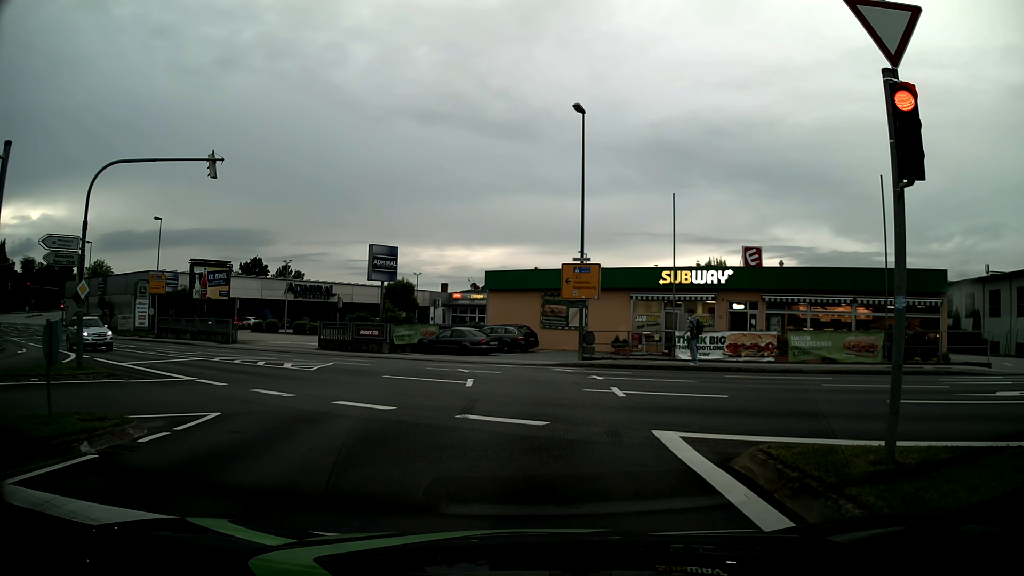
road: tertiary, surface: asphalt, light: Day
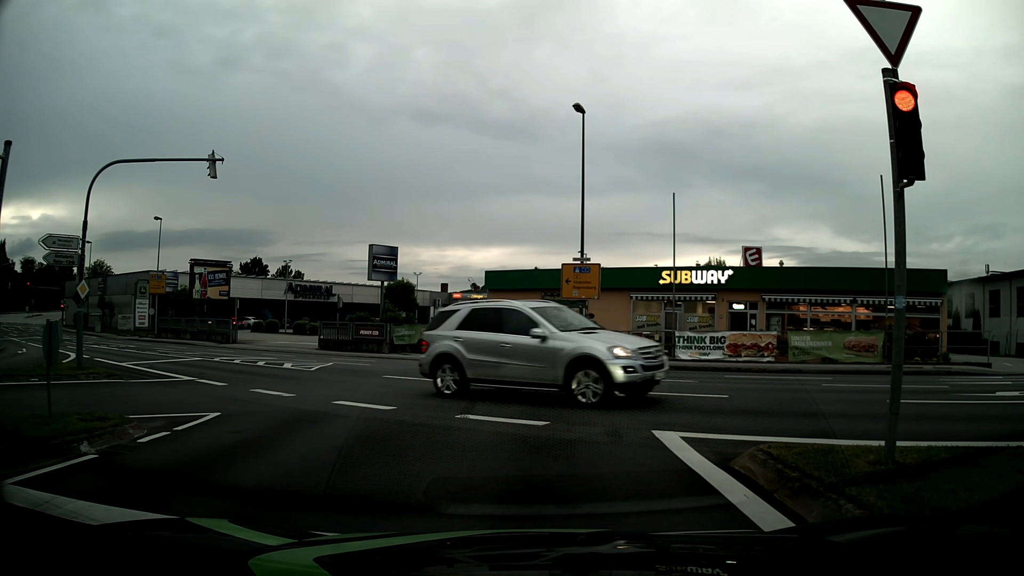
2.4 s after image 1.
(0.0, 0.0) m; 0°
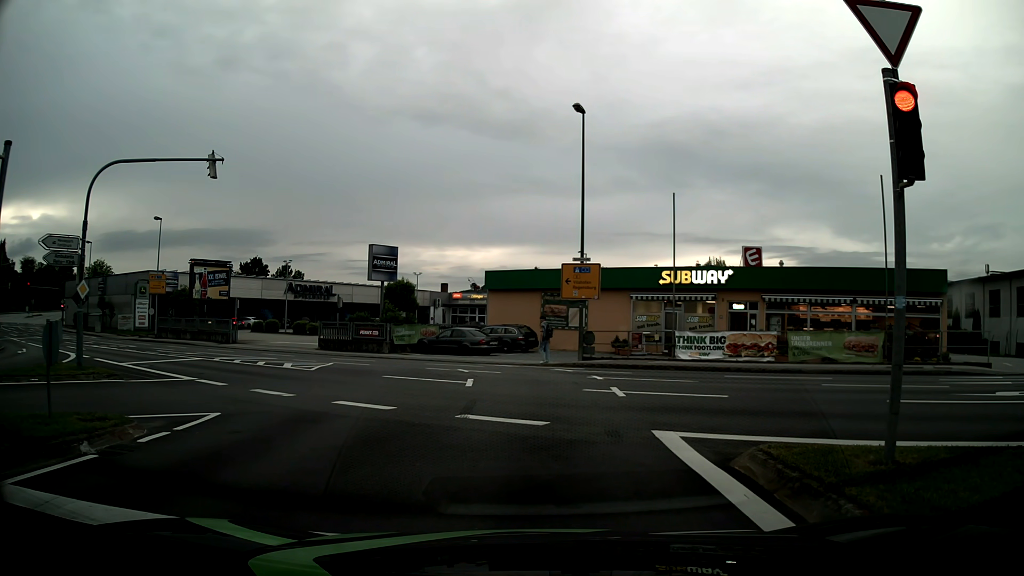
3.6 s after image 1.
(0.0, 0.0) m; 0°
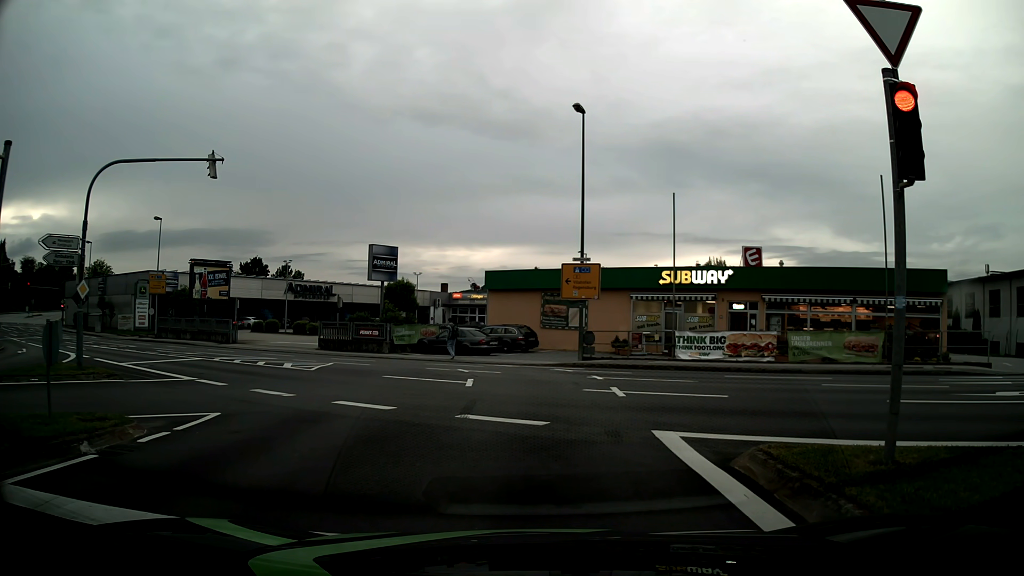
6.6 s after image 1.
(0.0, 0.0) m; 0°
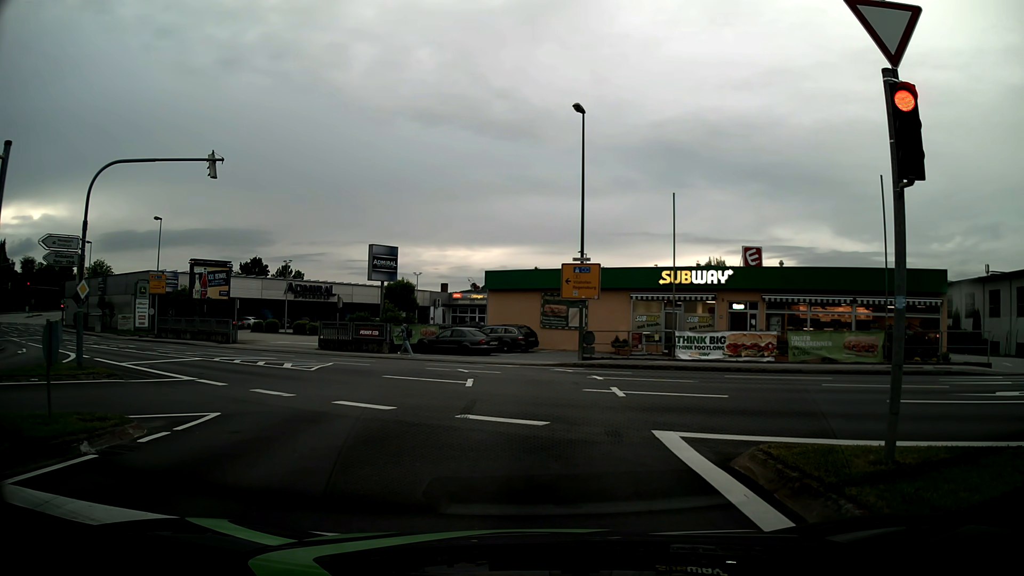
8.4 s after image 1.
(0.0, 0.0) m; 0°
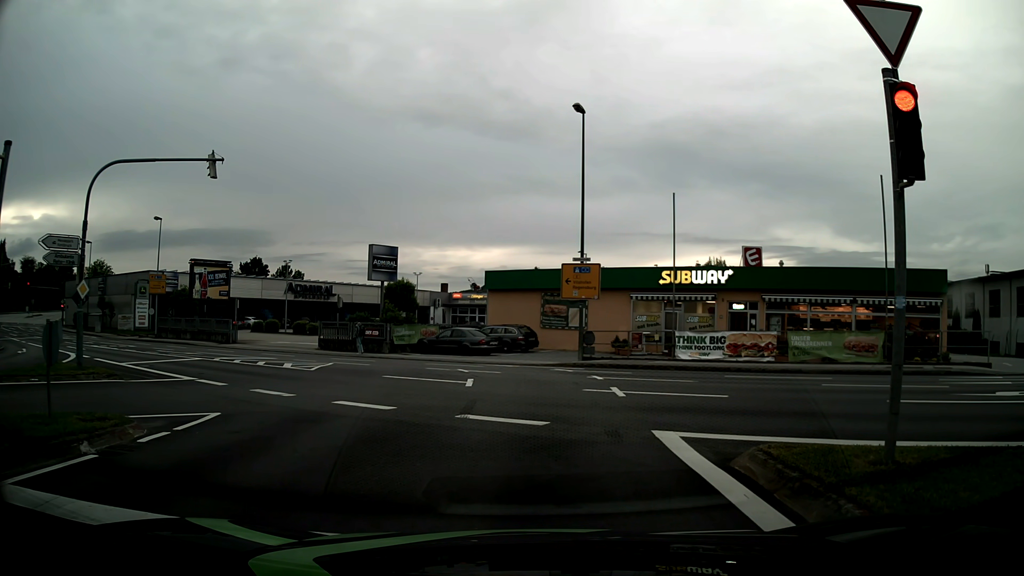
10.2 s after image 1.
(0.0, 0.0) m; 0°
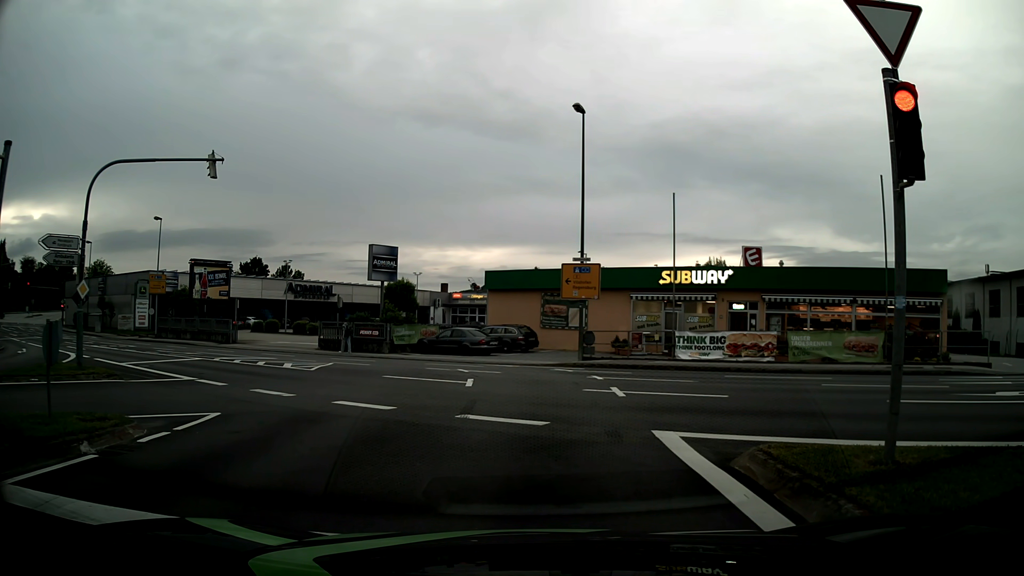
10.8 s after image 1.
(0.0, 0.0) m; 0°
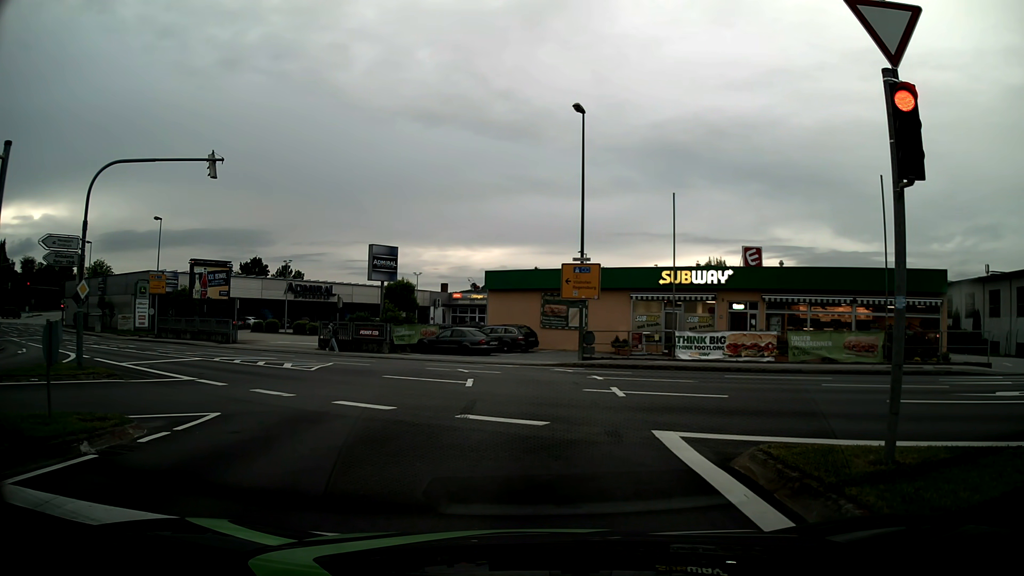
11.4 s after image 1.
(0.0, 0.0) m; 0°
(0, +10) (0, +20) (-4, +29) (-12, +35) (-20, +41) (-29, +46) (-37, +51) (-45, +57) (-54, +63) (-62, +69) m
